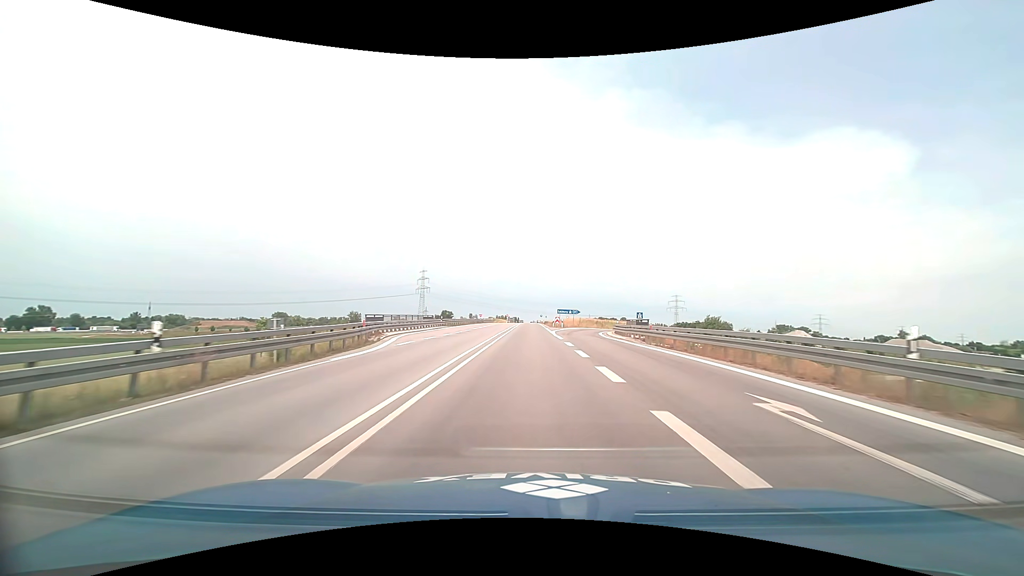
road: trunk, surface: asphalt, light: Day
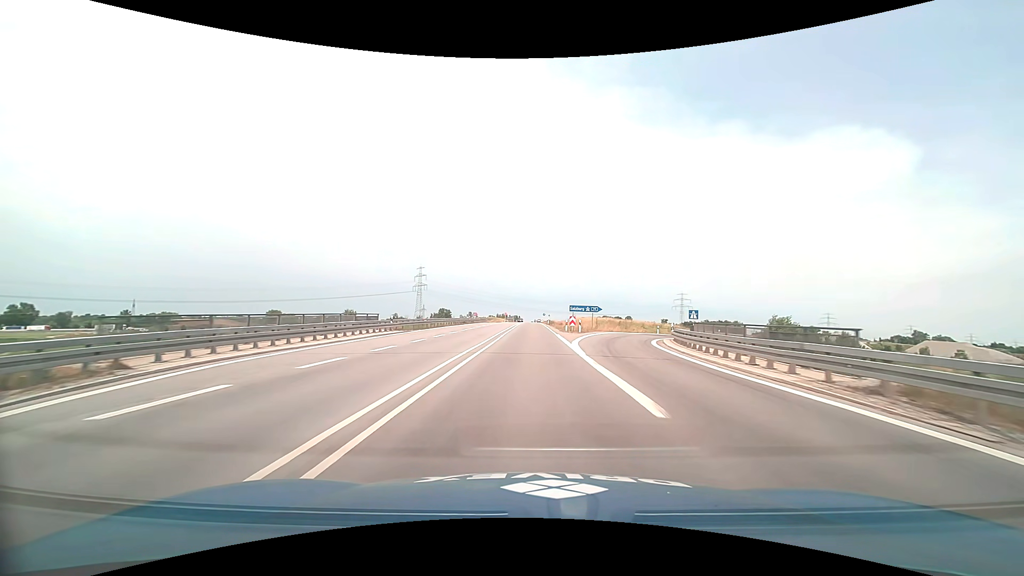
(0.0, +21.6) m; 0°
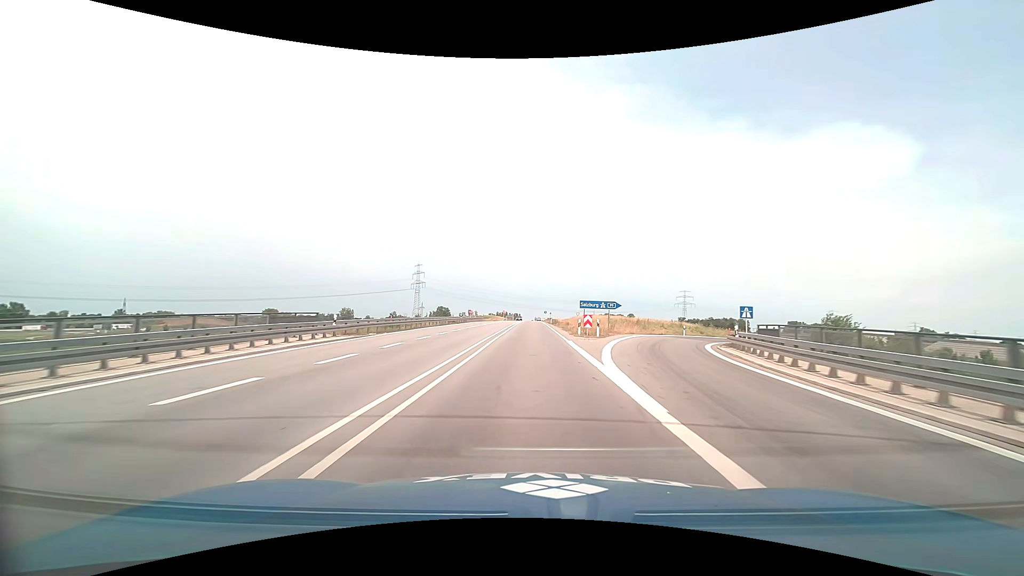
(0.0, +11.0) m; 0°
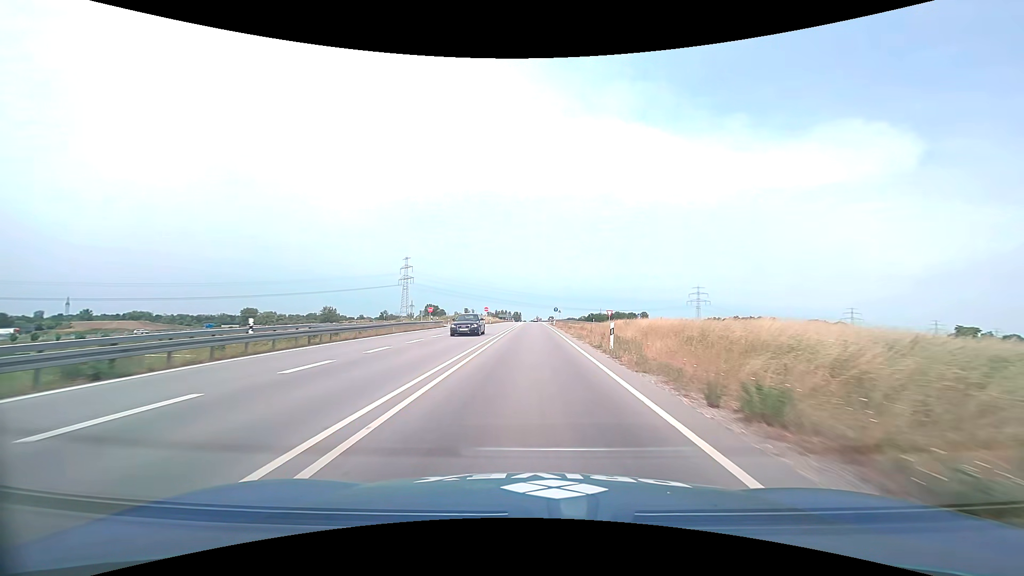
(-0.1, +56.4) m; 0°
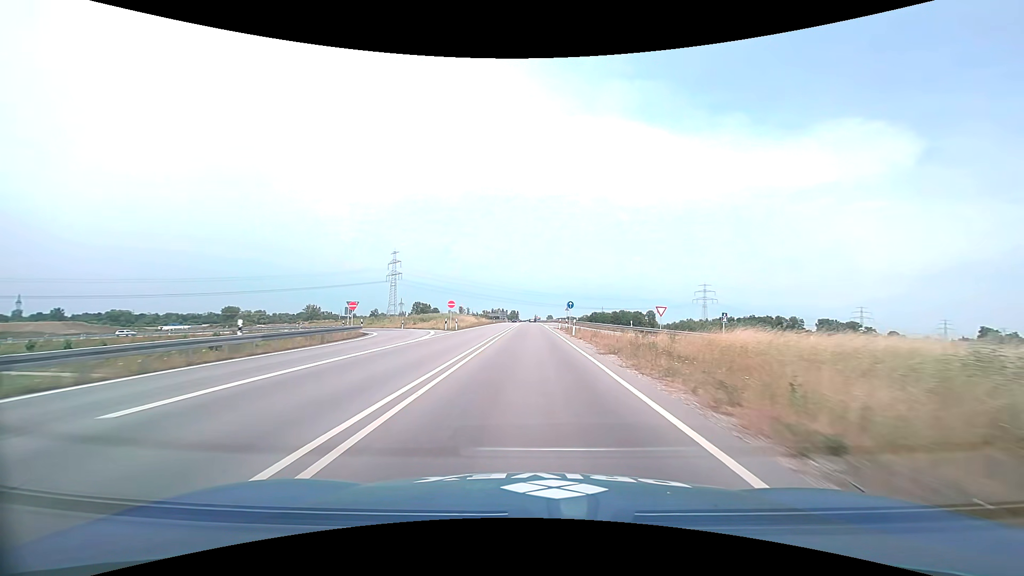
(0.0, +35.0) m; 0°
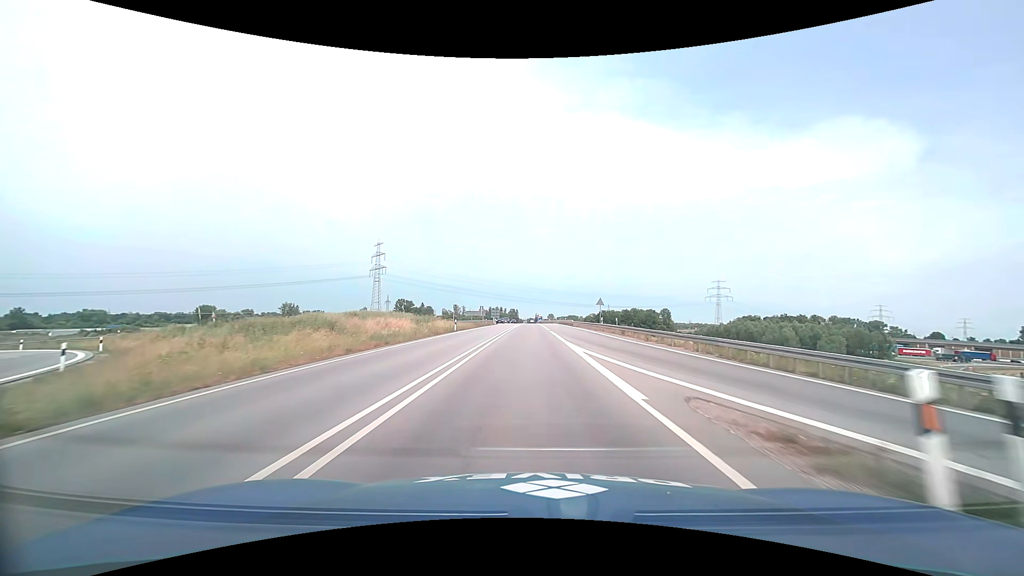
(-0.1, +48.2) m; 0°
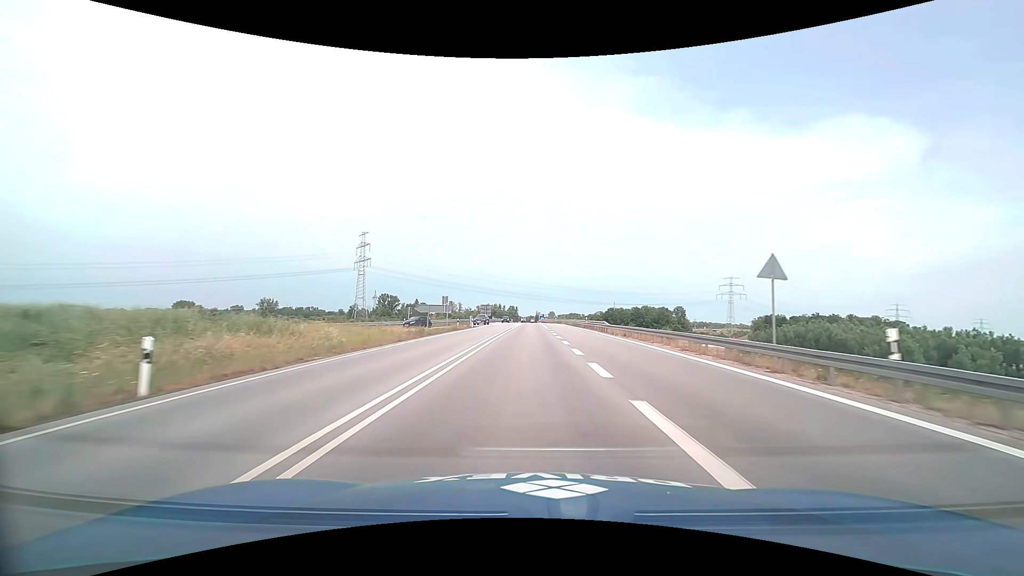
(0.0, +37.2) m; 0°
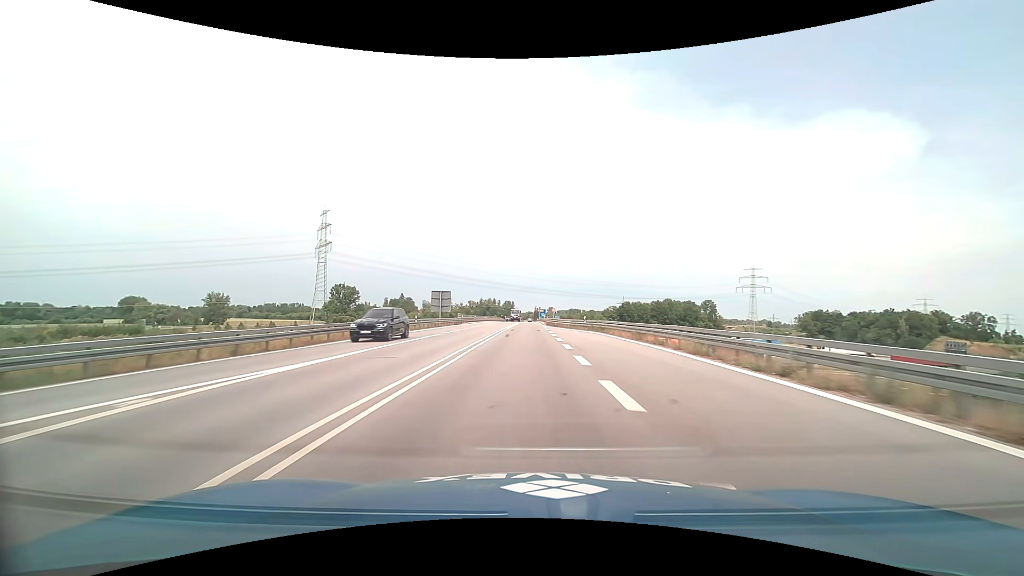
(+0.2, +64.1) m; 0°
(0, +10) (0, +20) (0, +30) (0, +40) (0, +50) (0, +60) (-1, +70) (-1, +80) (-1, +90) (-1, +100) m
